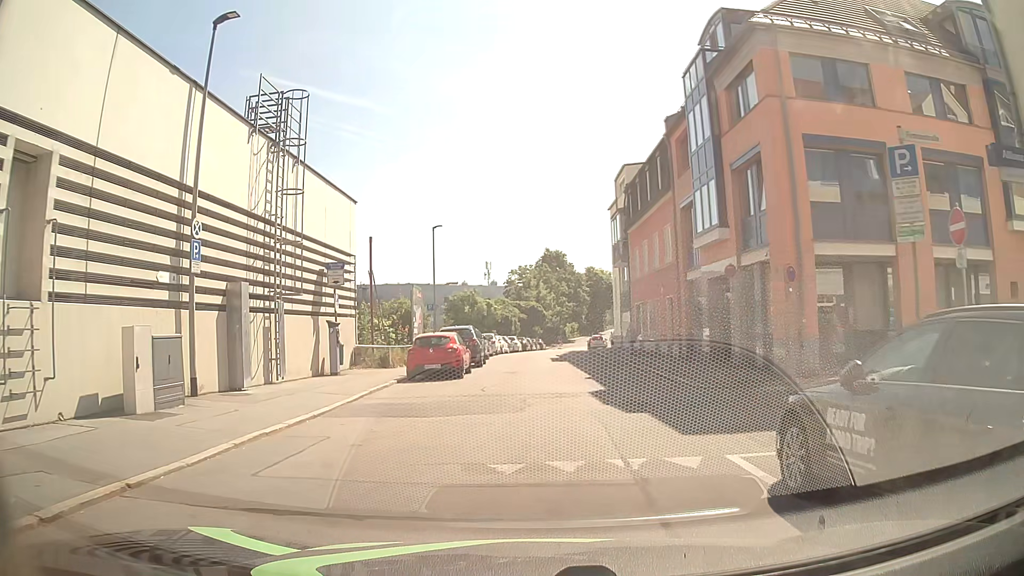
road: residential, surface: asphalt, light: Day
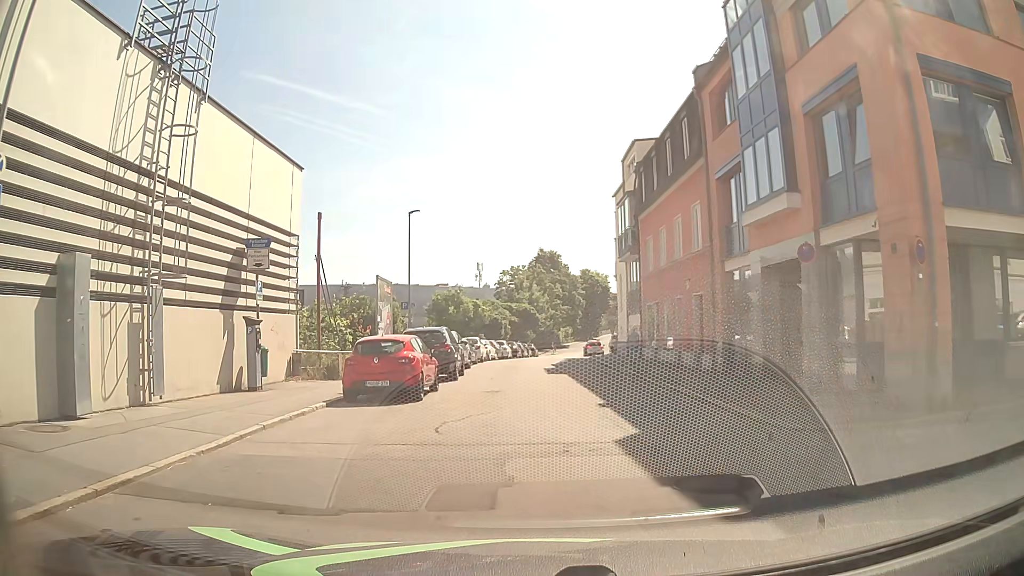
(0.0, +6.0) m; 0°
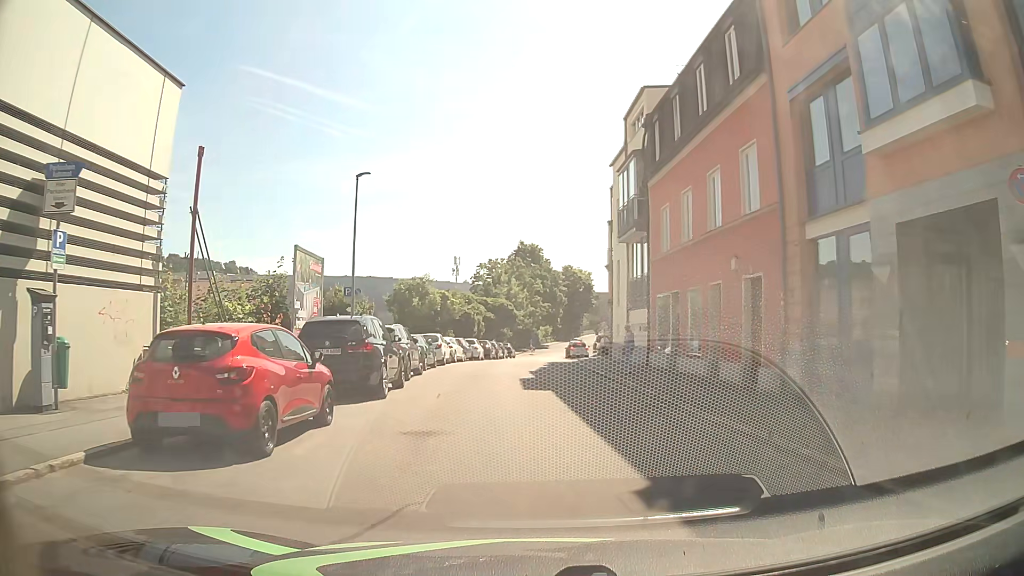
(+0.2, +7.8) m; +4°
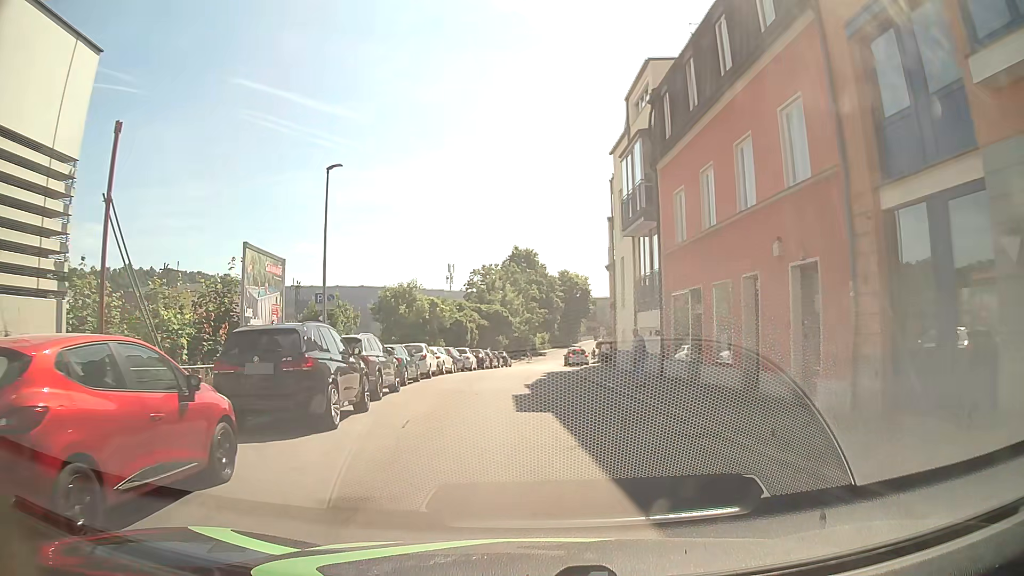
(-0.1, +3.4) m; -2°
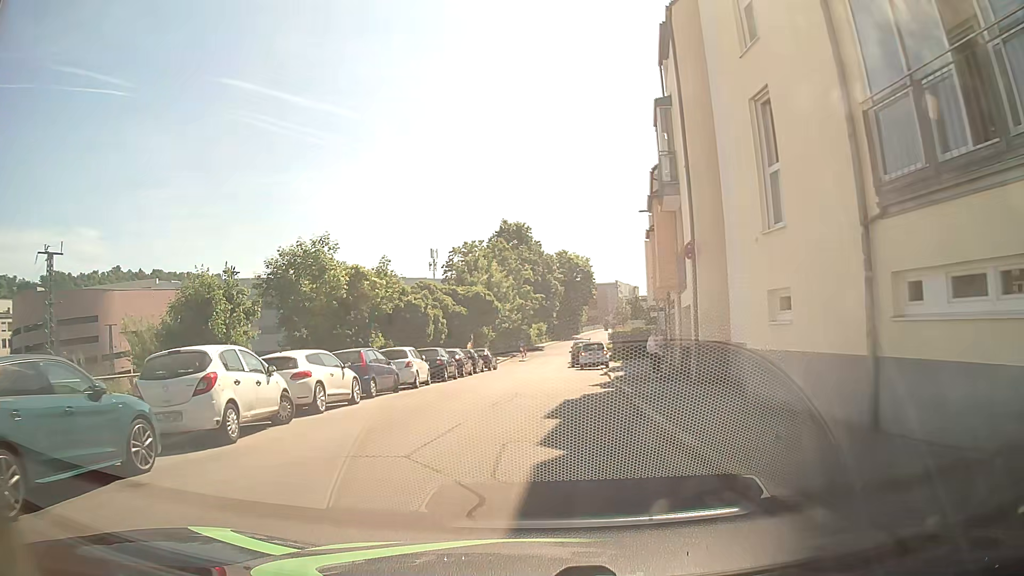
(+0.1, +18.2) m; +1°
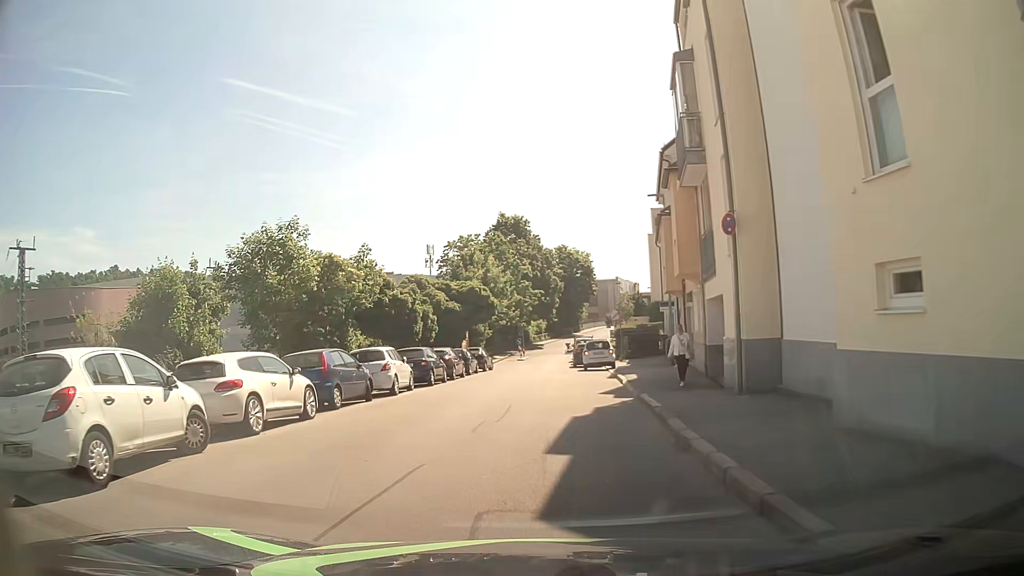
(0.0, +3.4) m; 0°
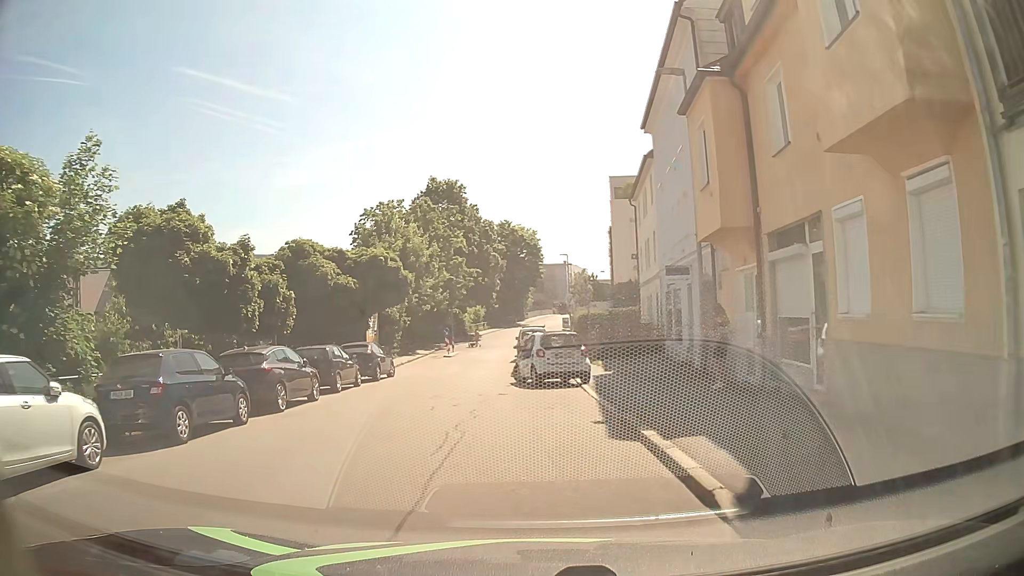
(+0.5, +14.9) m; +6°
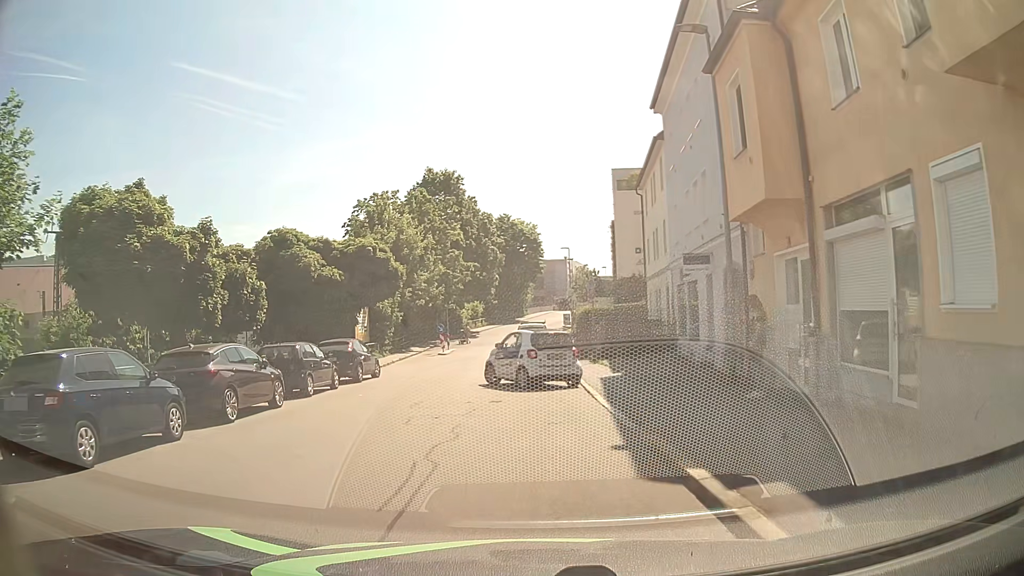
(0.0, +2.6) m; -1°
